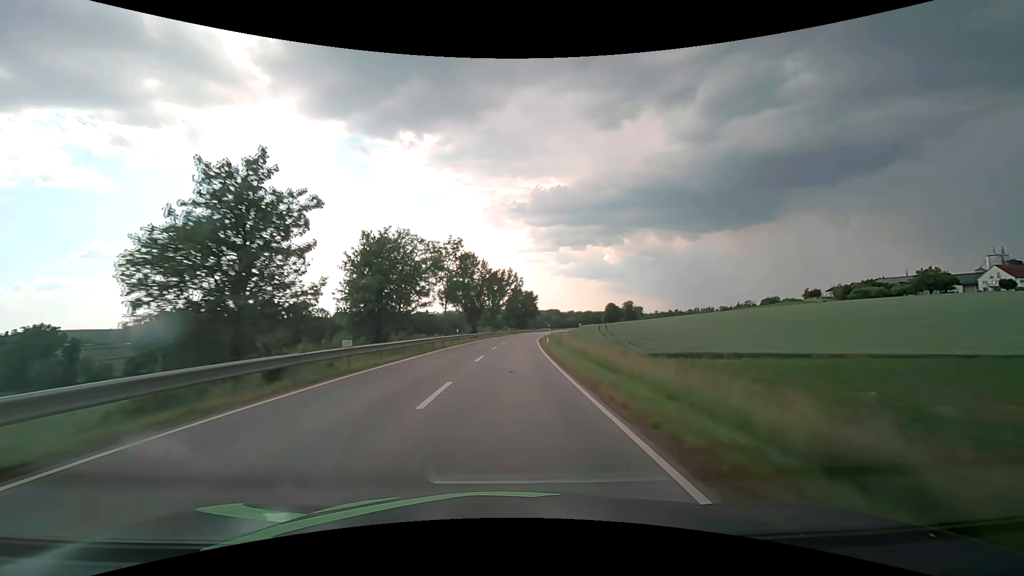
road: secondary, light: Day
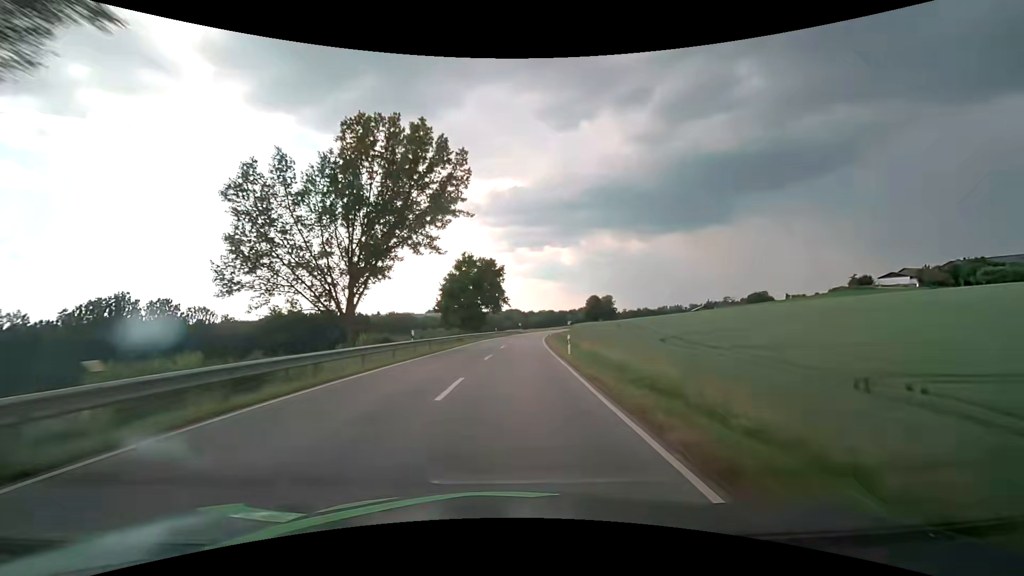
(+2.9, +70.9) m; +5°
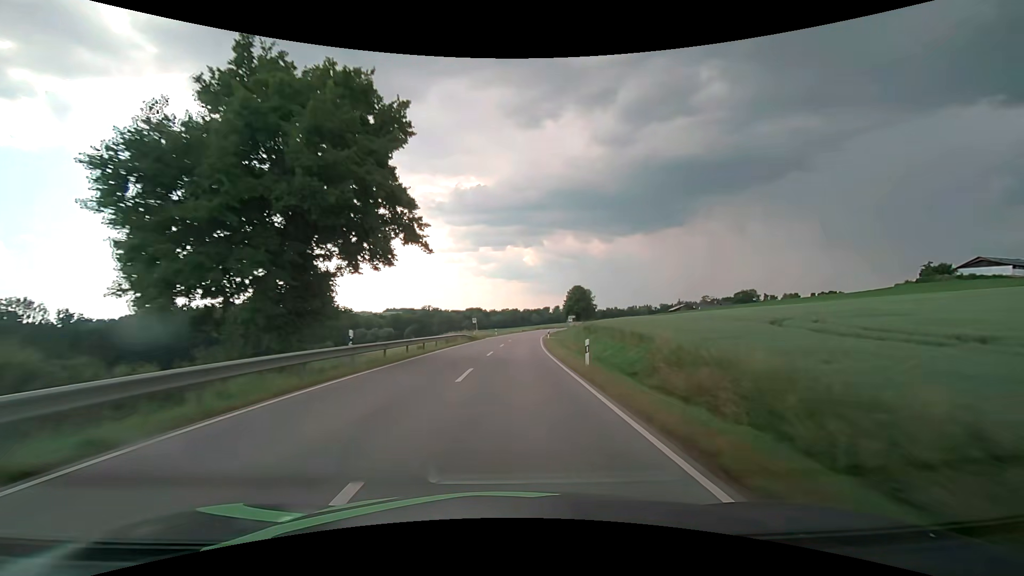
(+2.2, +56.7) m; +4°
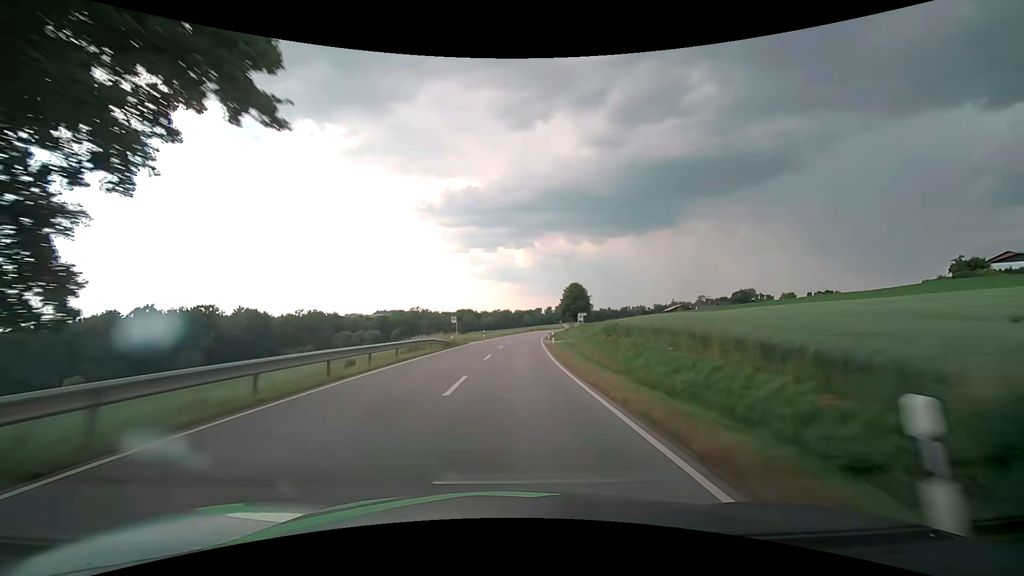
(+0.1, +14.2) m; +1°
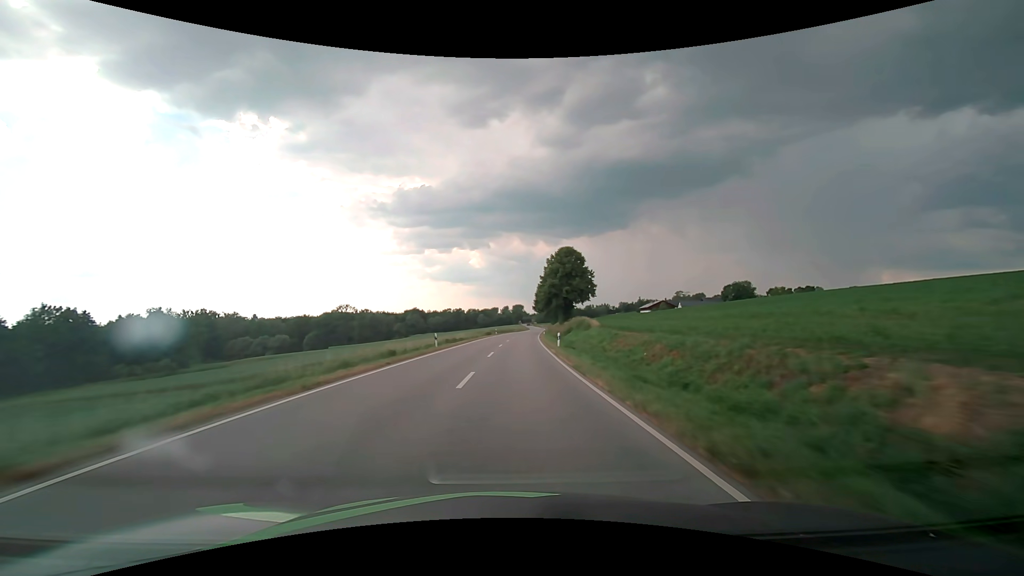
(+3.1, +70.8) m; +5°
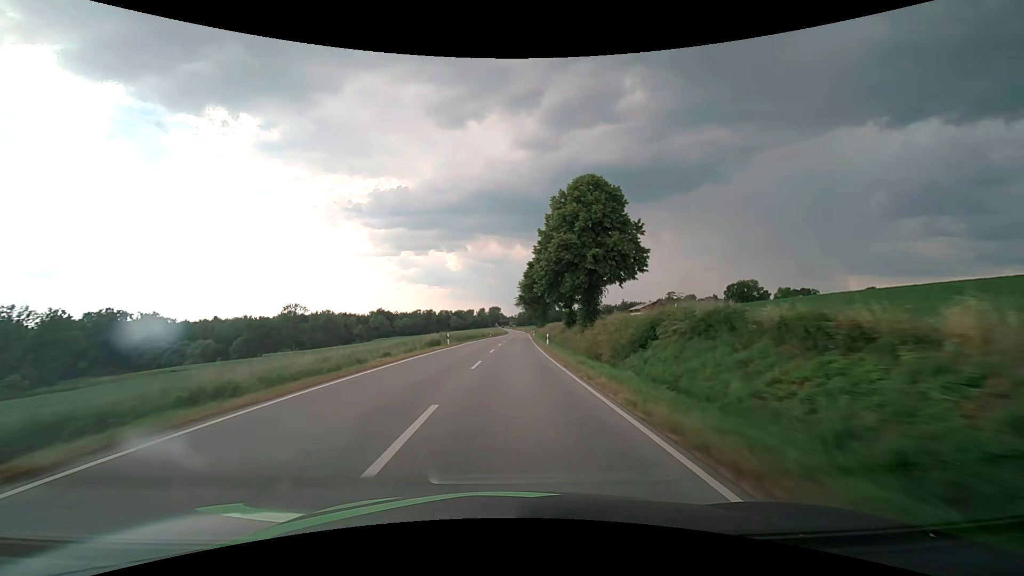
(+1.0, +42.5) m; +3°
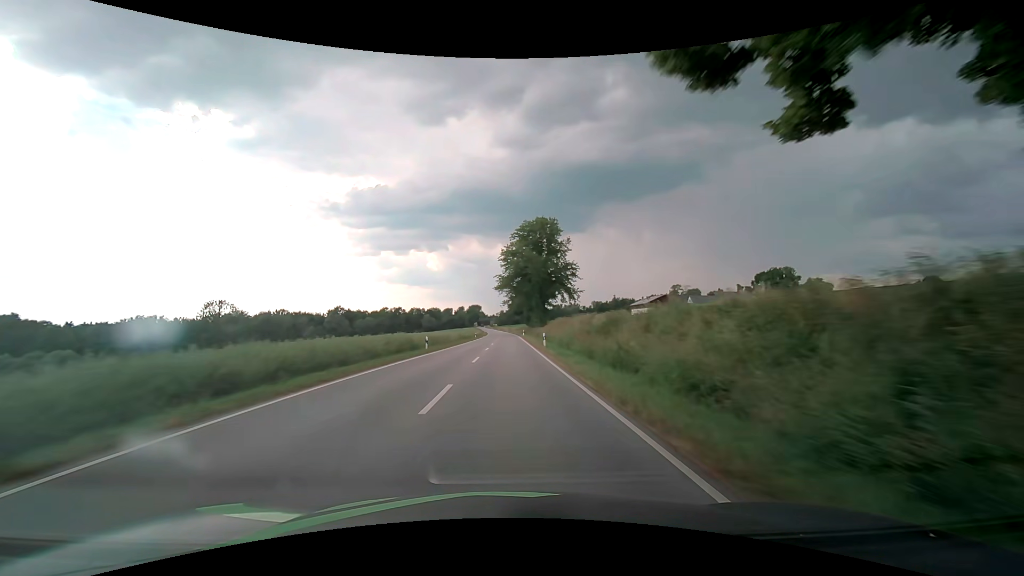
(+1.1, +56.7) m; +2°
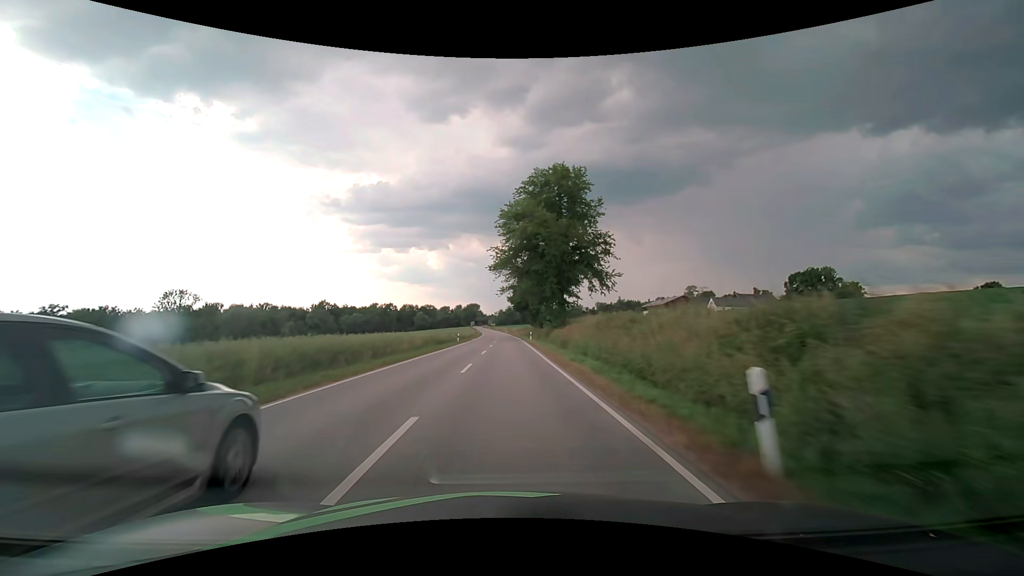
(+0.1, +28.3) m; 0°
(0, +10) (0, +20) (0, +30) (0, +40) (0, +50) (0, +60) (0, +70) (0, +80) (0, +90) (0, +100) m
